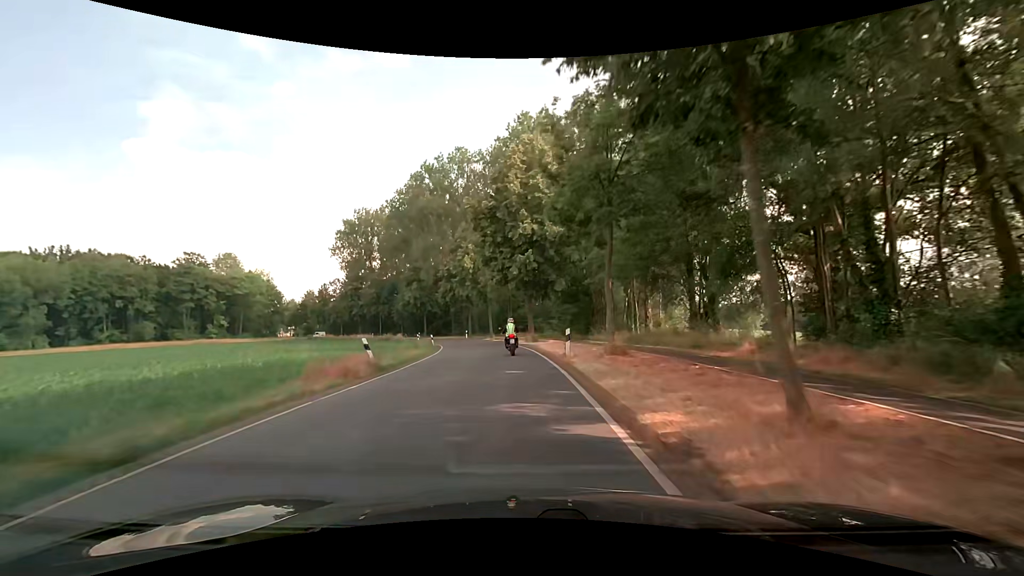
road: tertiary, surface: asphalt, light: Day
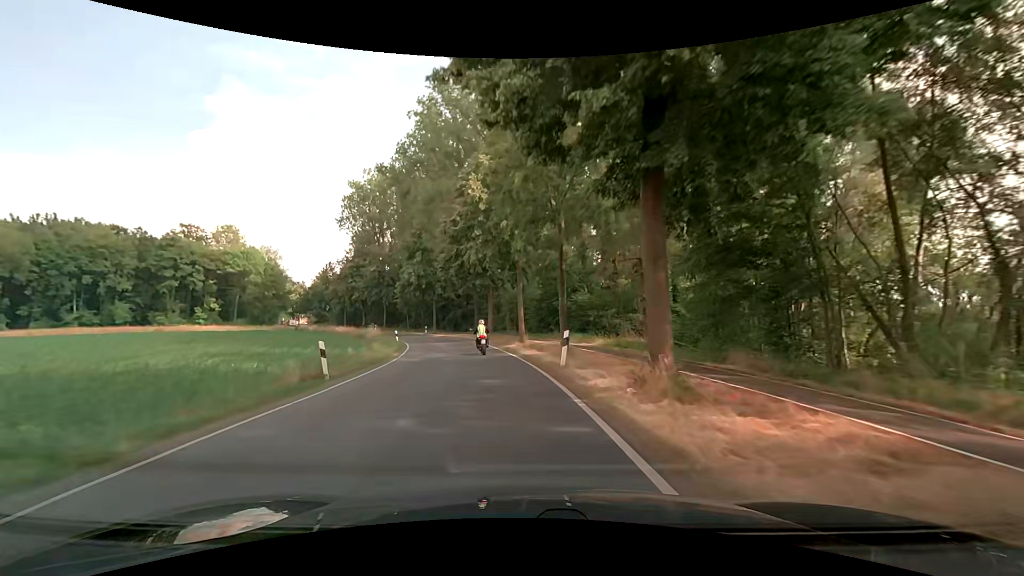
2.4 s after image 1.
(-0.6, +29.5) m; -4°
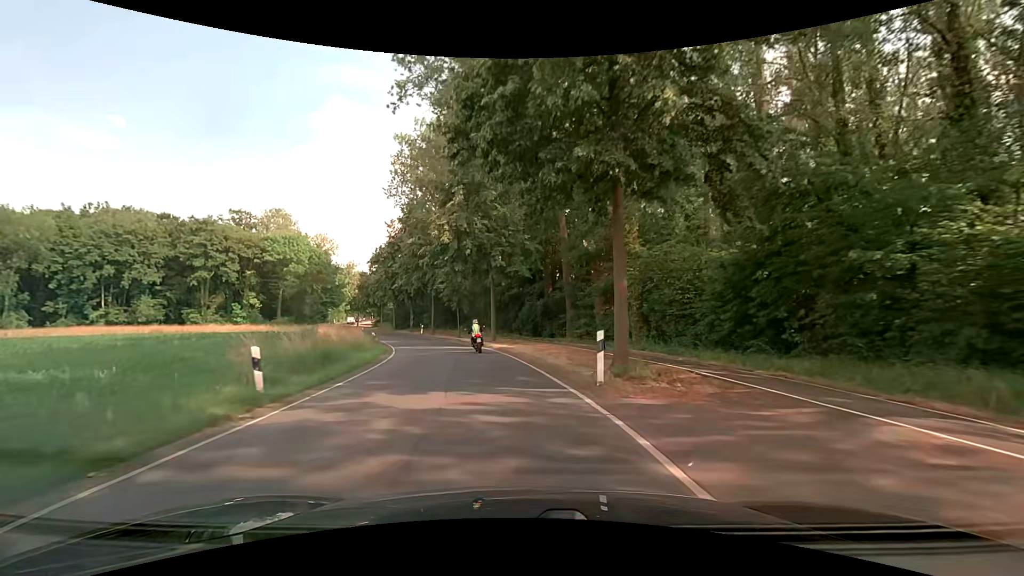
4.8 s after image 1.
(-2.7, +29.7) m; -10°
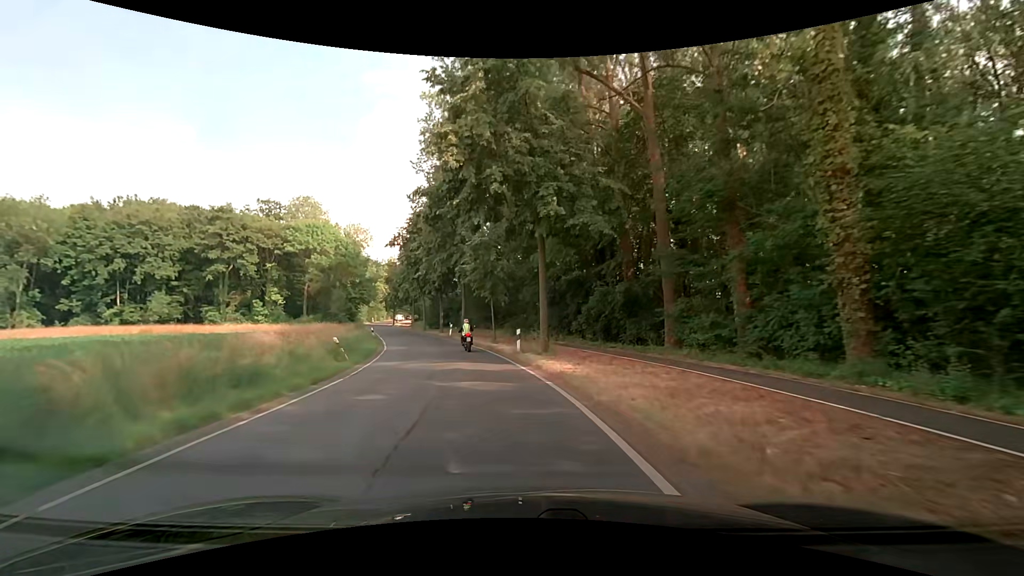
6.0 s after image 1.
(-0.7, +15.1) m; -6°
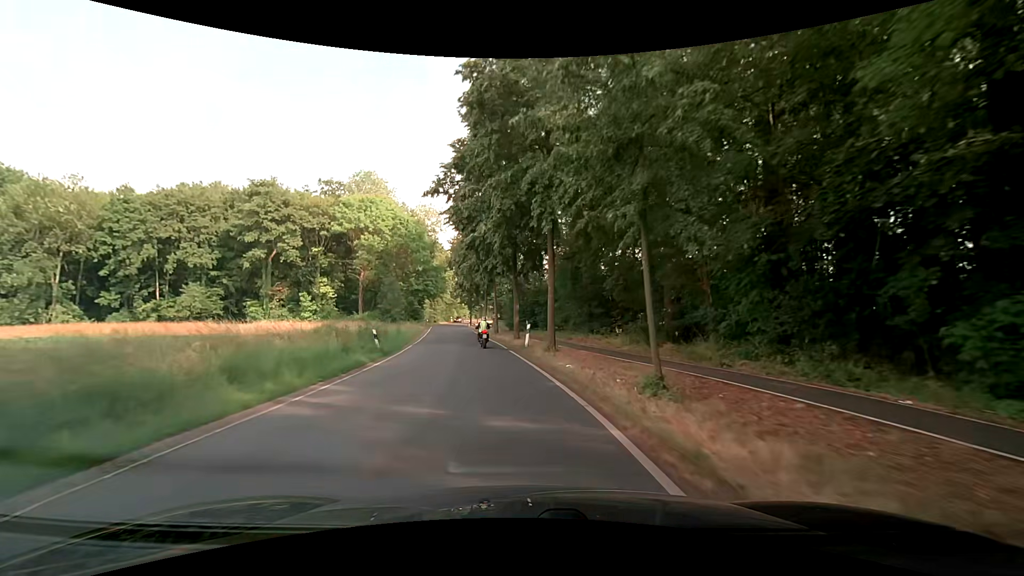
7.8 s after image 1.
(-2.1, +22.7) m; -11°
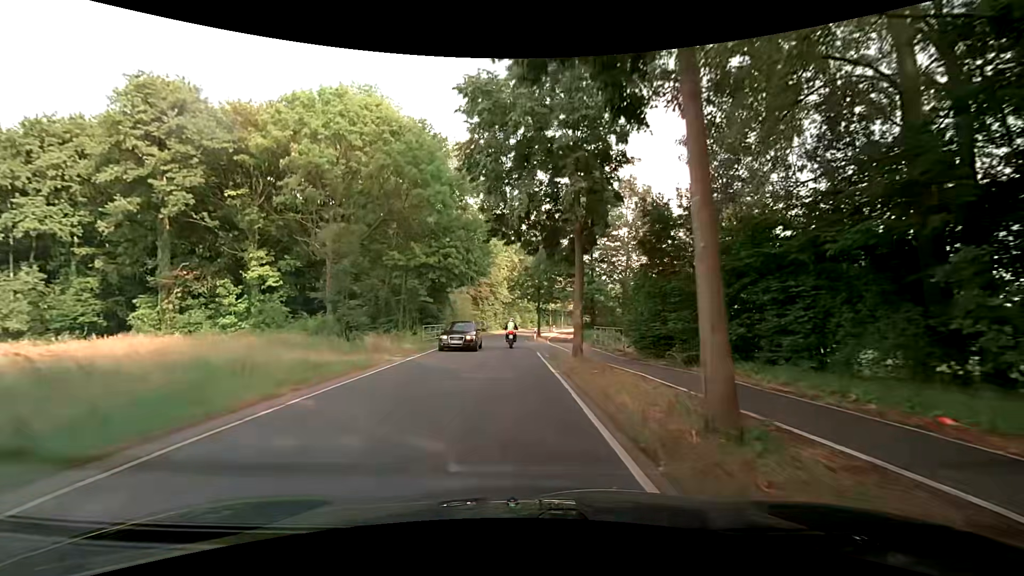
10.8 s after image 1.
(-2.9, +37.9) m; -7°
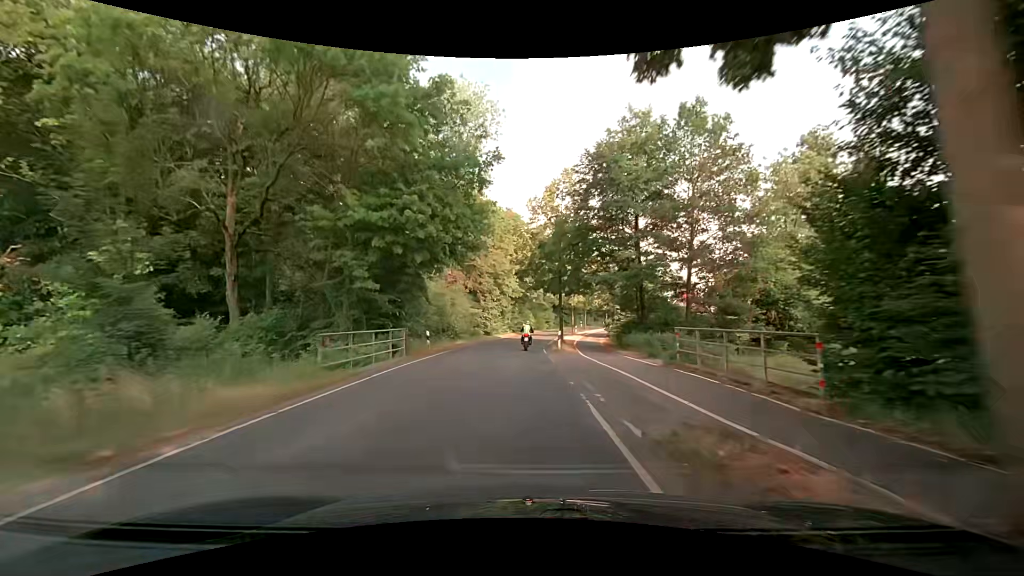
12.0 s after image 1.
(-0.2, +15.1) m; -1°
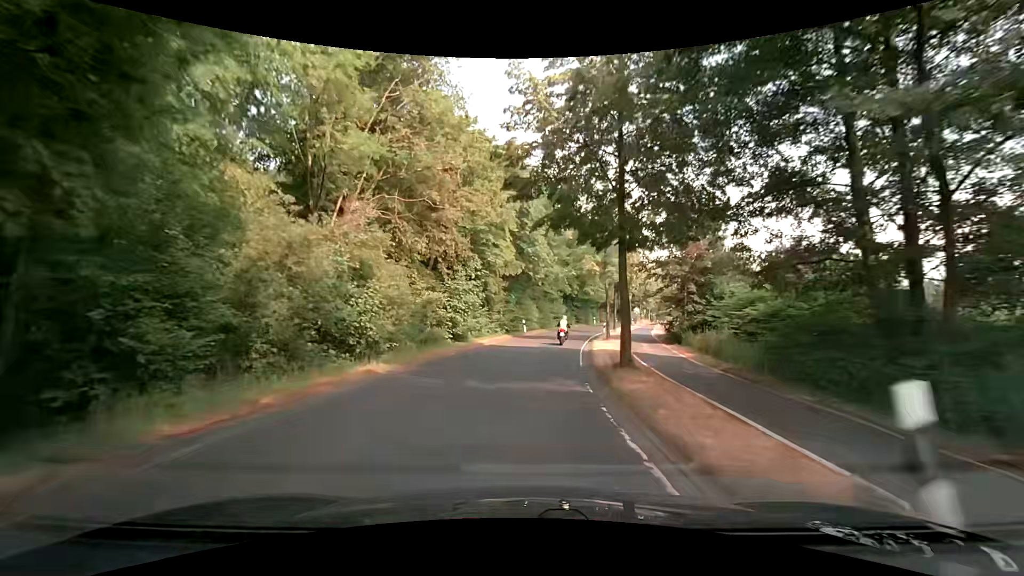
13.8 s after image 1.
(-0.3, +22.7) m; -1°
(0, +10) (+1, +20) (+2, +30) (+4, +40) (+6, +50) (+8, +59) (+11, +69) (+14, +78) (+16, +88) (+19, +98) m
